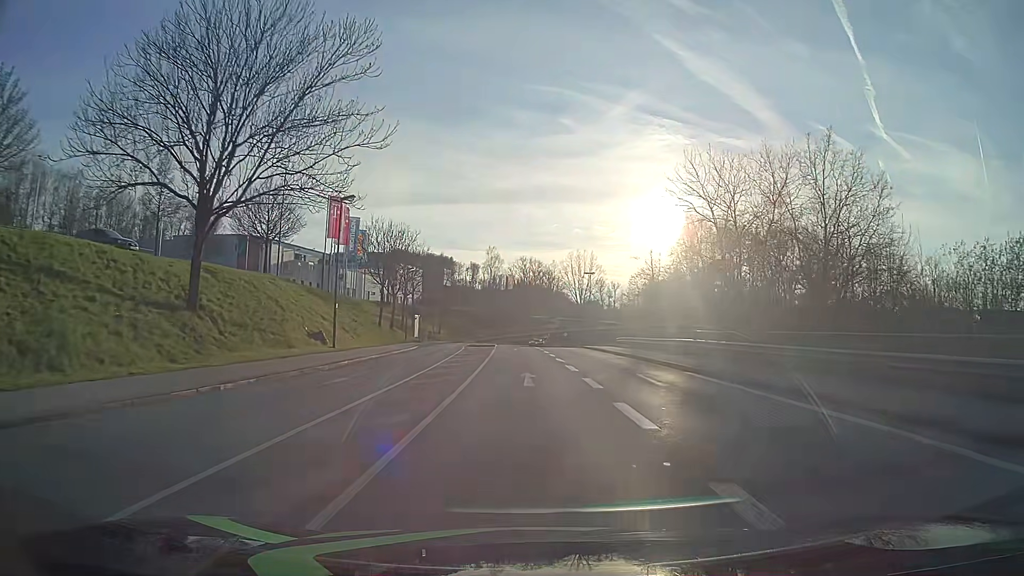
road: tertiary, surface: asphalt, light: Day
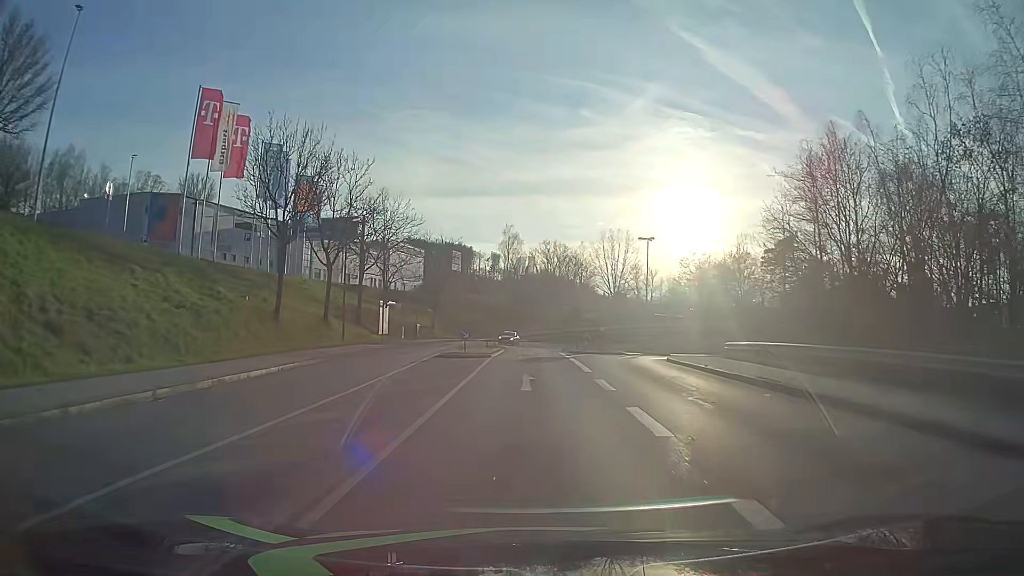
(-0.4, +30.7) m; -2°
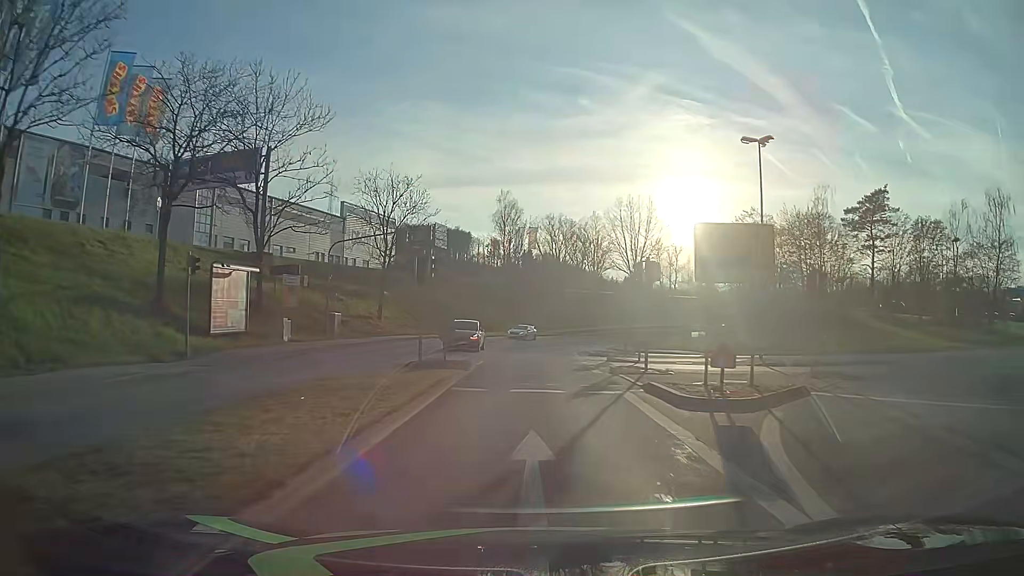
(+0.1, +30.9) m; 0°
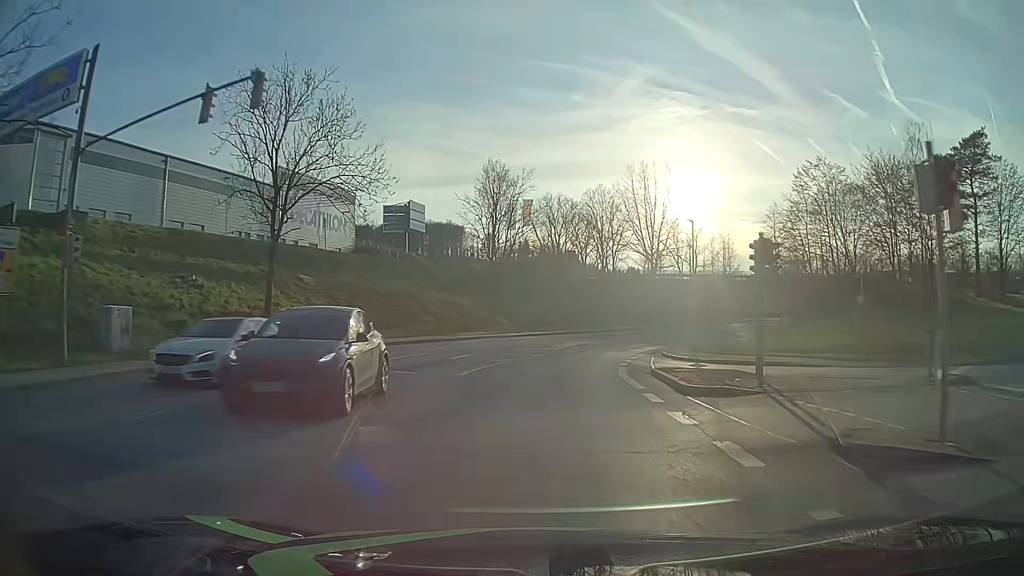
(0.0, +23.4) m; 0°
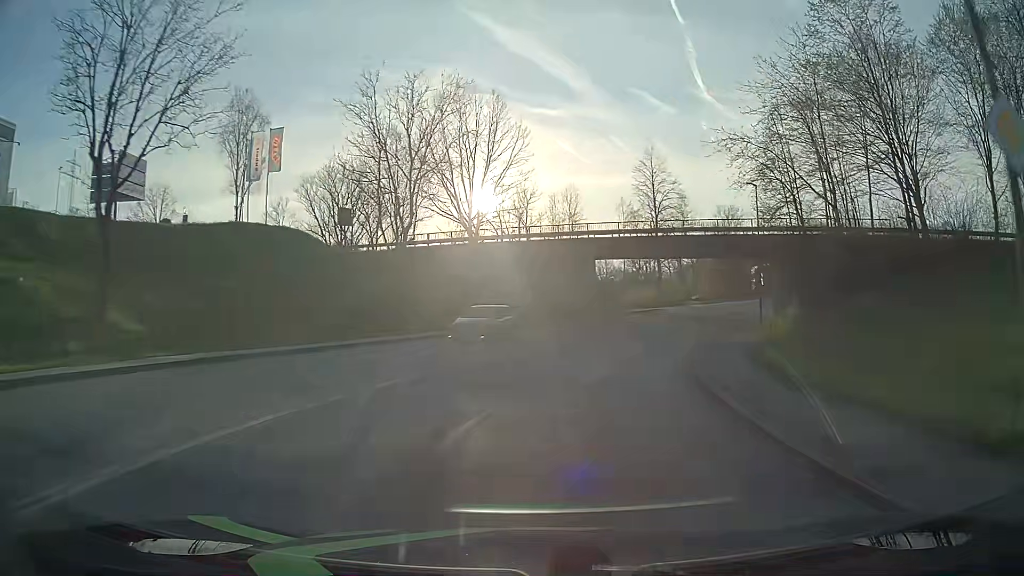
(+4.3, +38.4) m; +17°
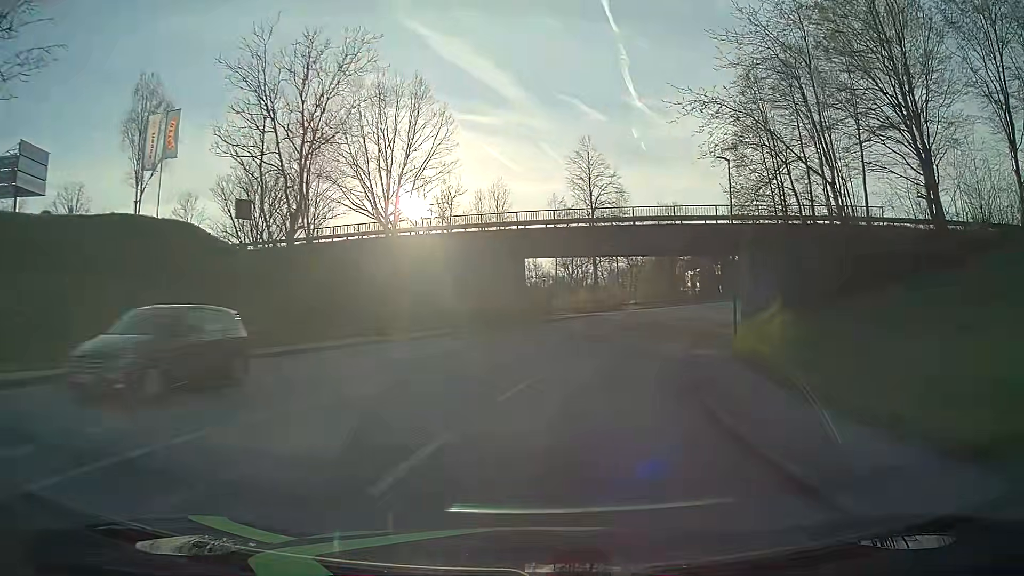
(+0.5, +7.6) m; +7°
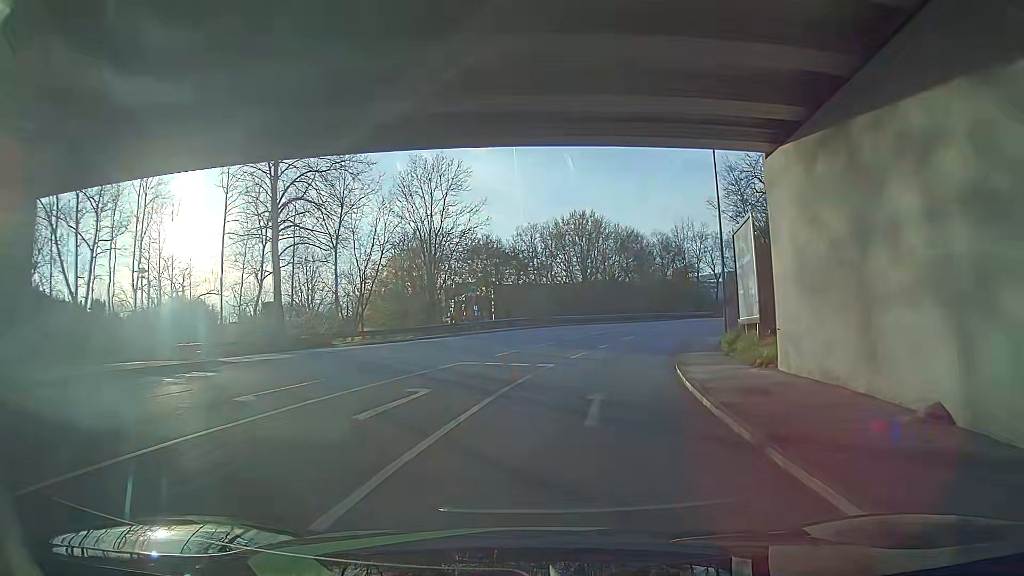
(+6.8, +36.9) m; +21°
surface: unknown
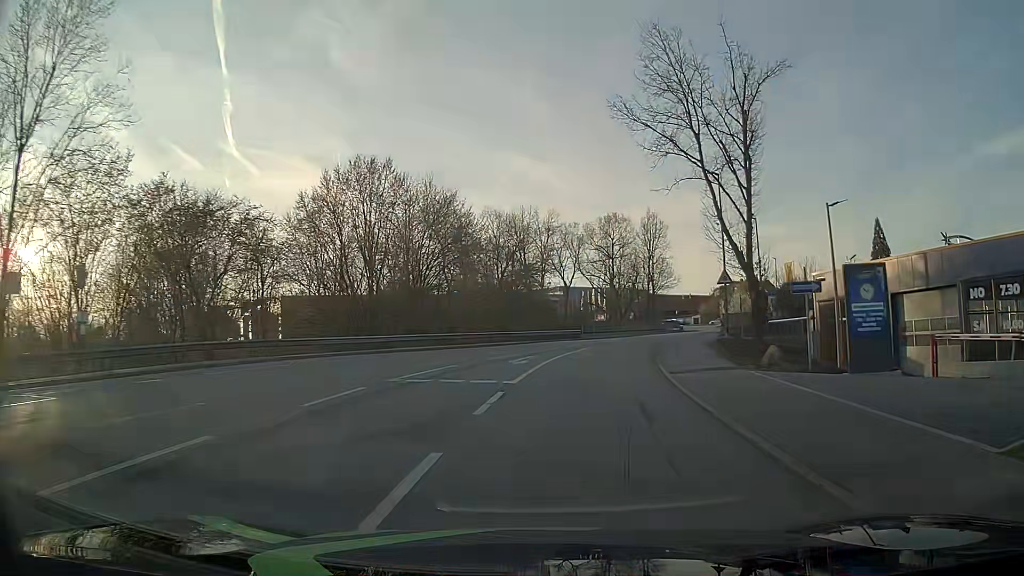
(+2.2, +29.3) m; +14°
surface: asphalt
(0, +10) (+1, +20) (+3, +30) (+6, +39) (+10, +49) (+14, +58) (+18, +67) (+23, +76) (+27, +85) (+30, +94) m
